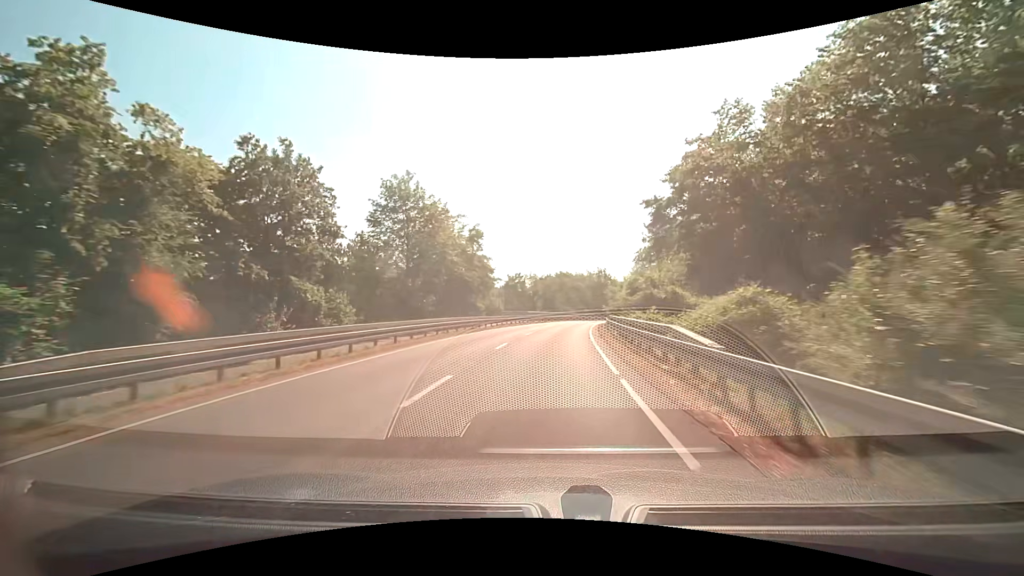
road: secondary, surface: asphalt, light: Day
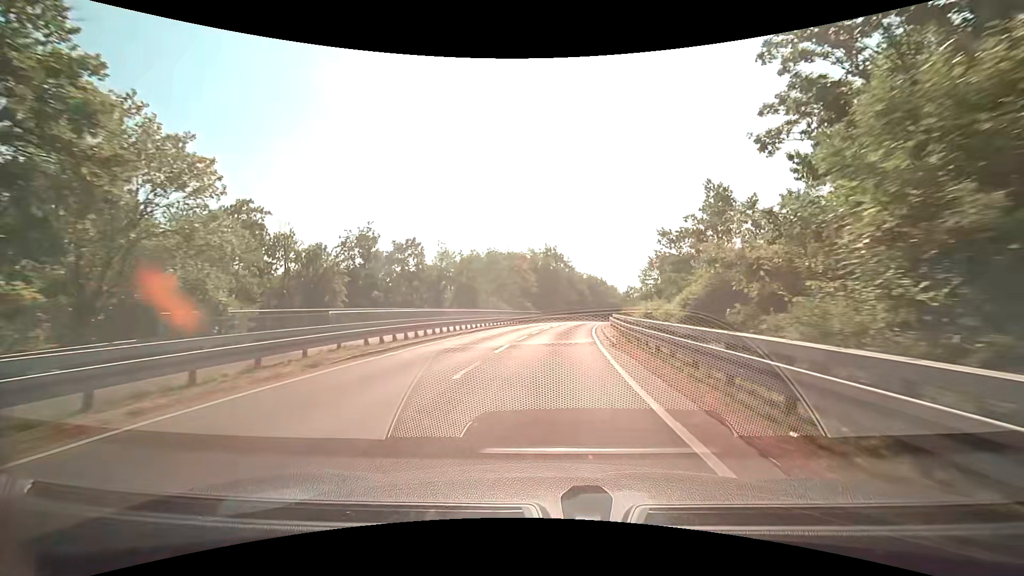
(+2.5, +42.2) m; +7°
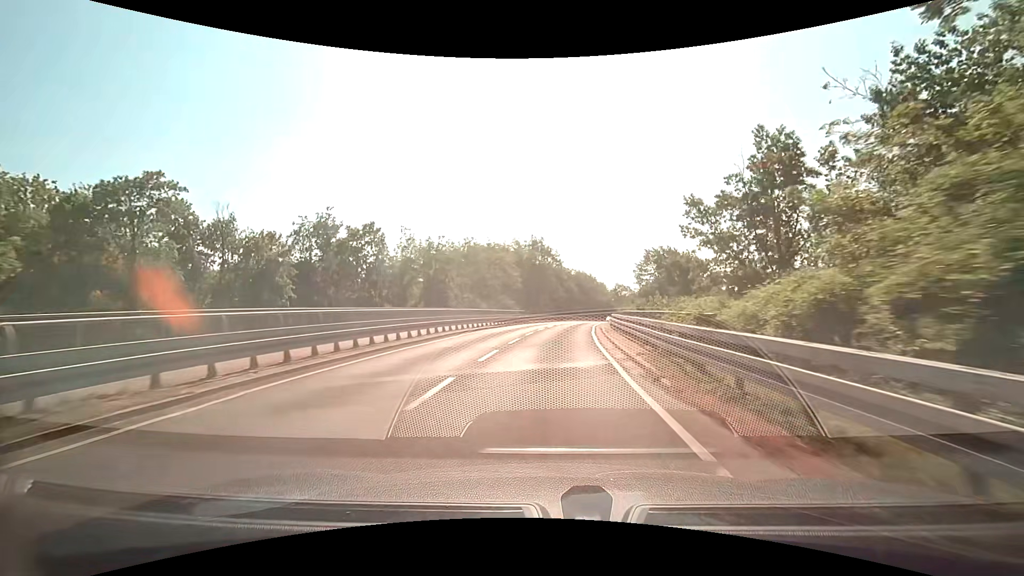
(+0.2, +8.7) m; +2°
